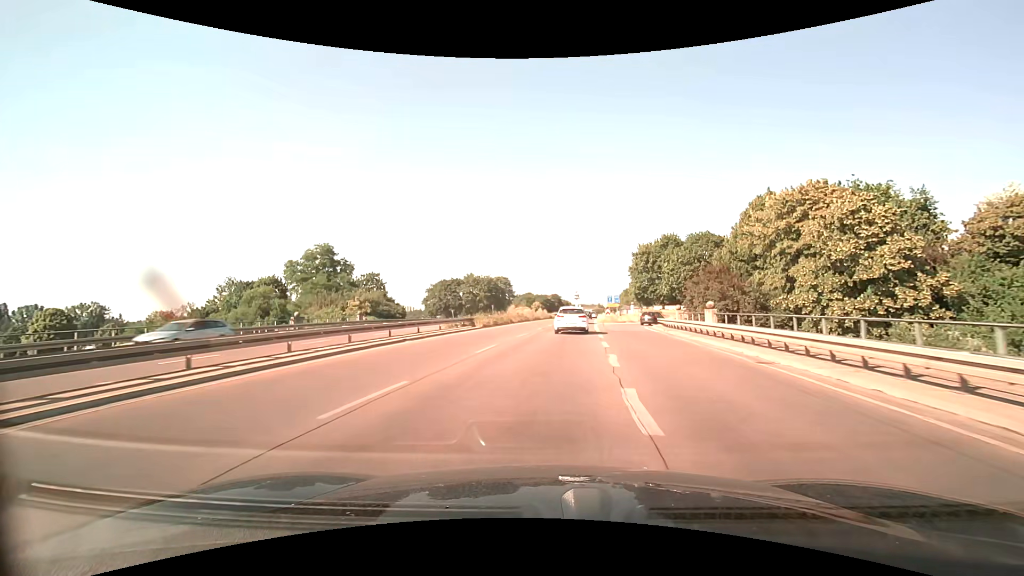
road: trunk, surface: asphalt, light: Day
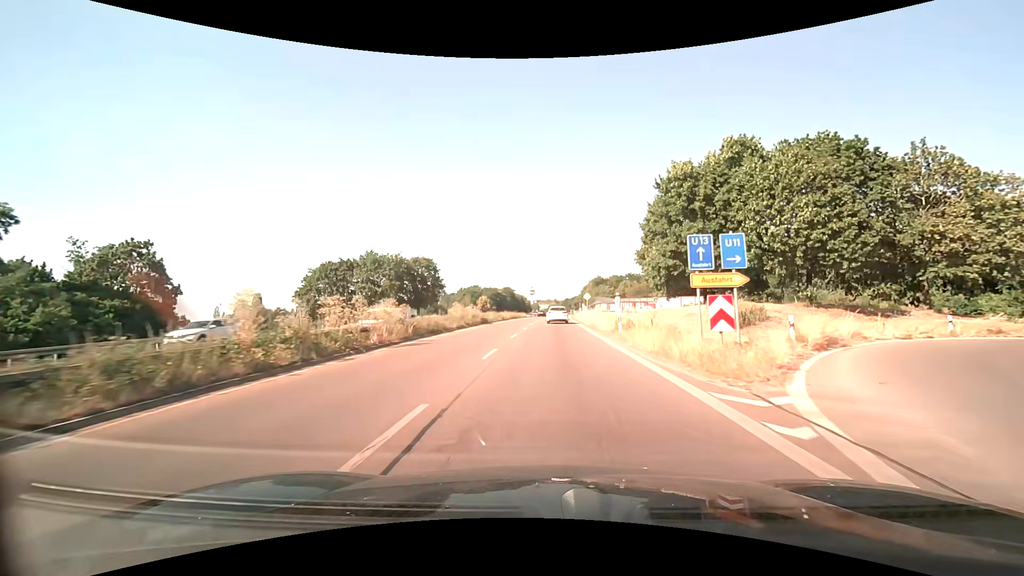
(+2.3, +46.7) m; +5°
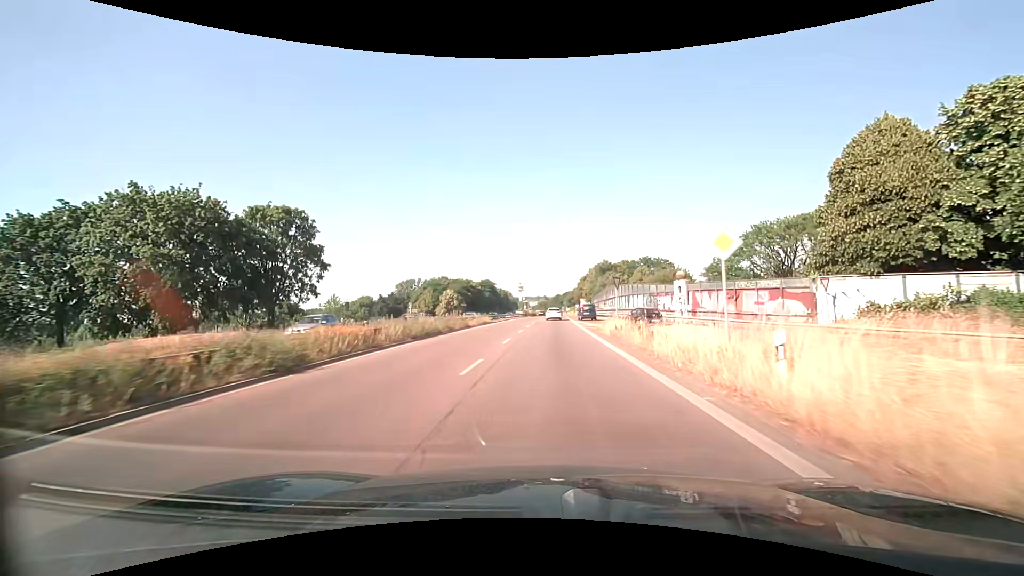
(+0.7, +47.5) m; +1°
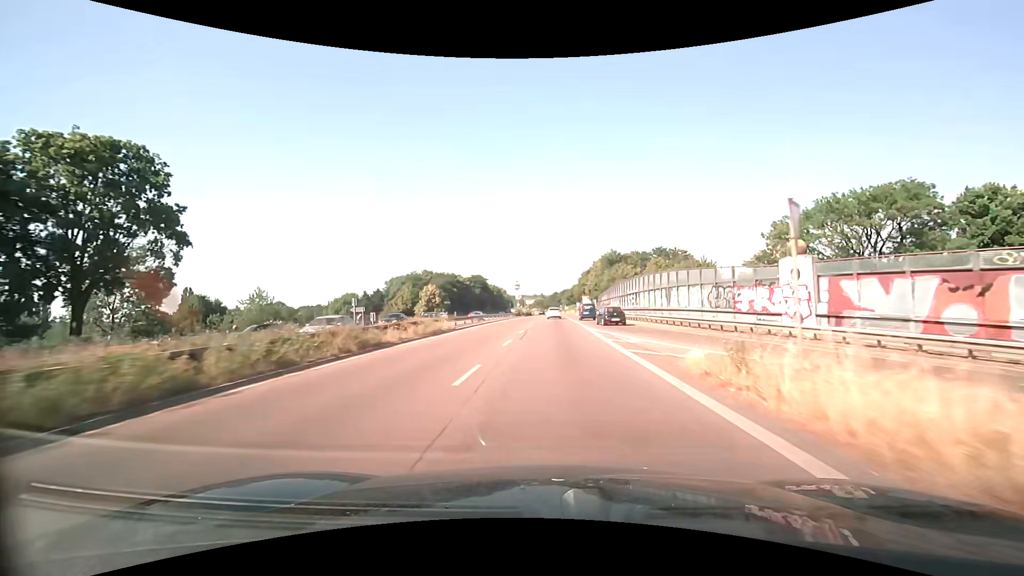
(+0.1, +19.3) m; 0°
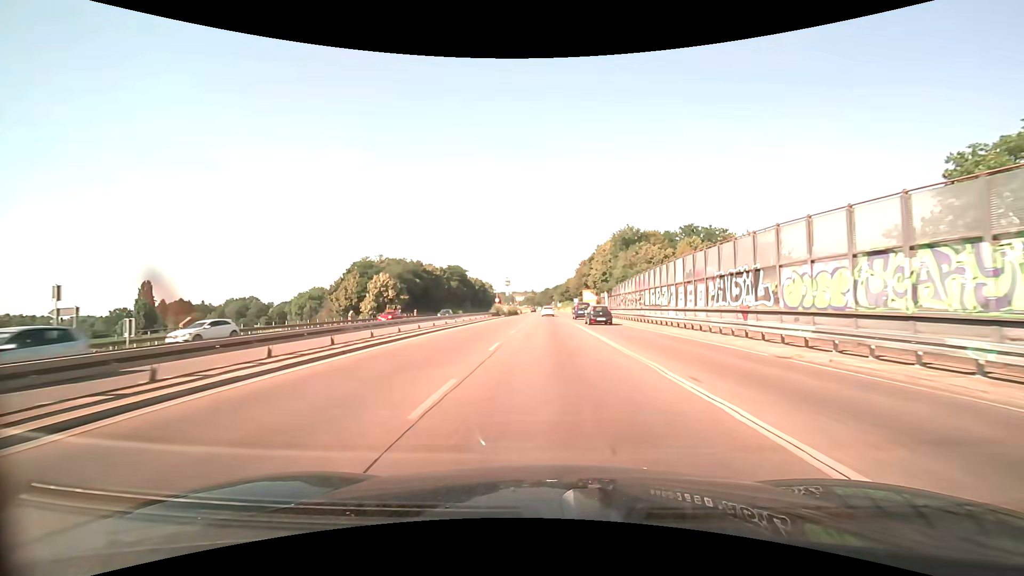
(+0.4, +29.4) m; +1°
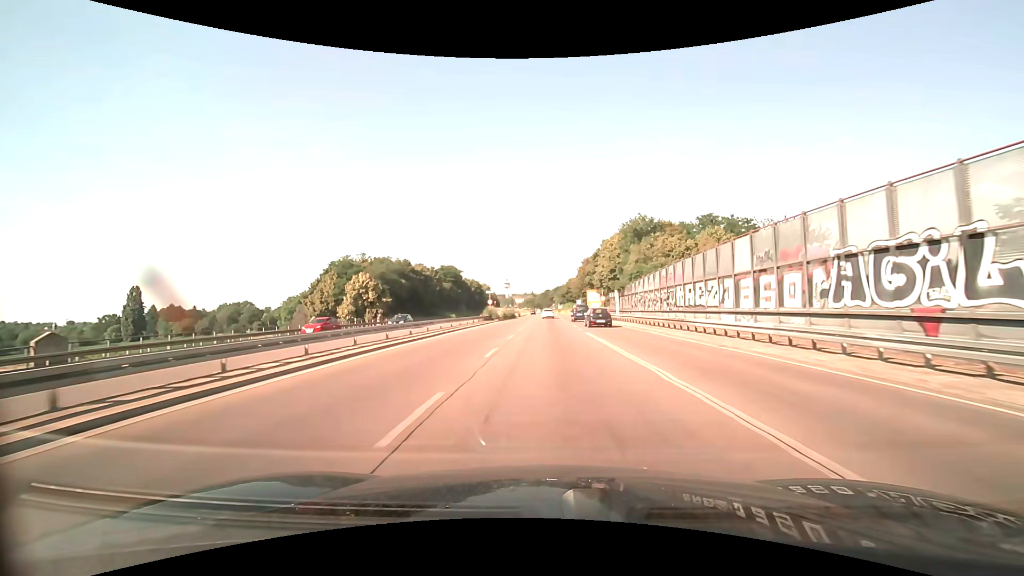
(0.0, +9.9) m; 0°
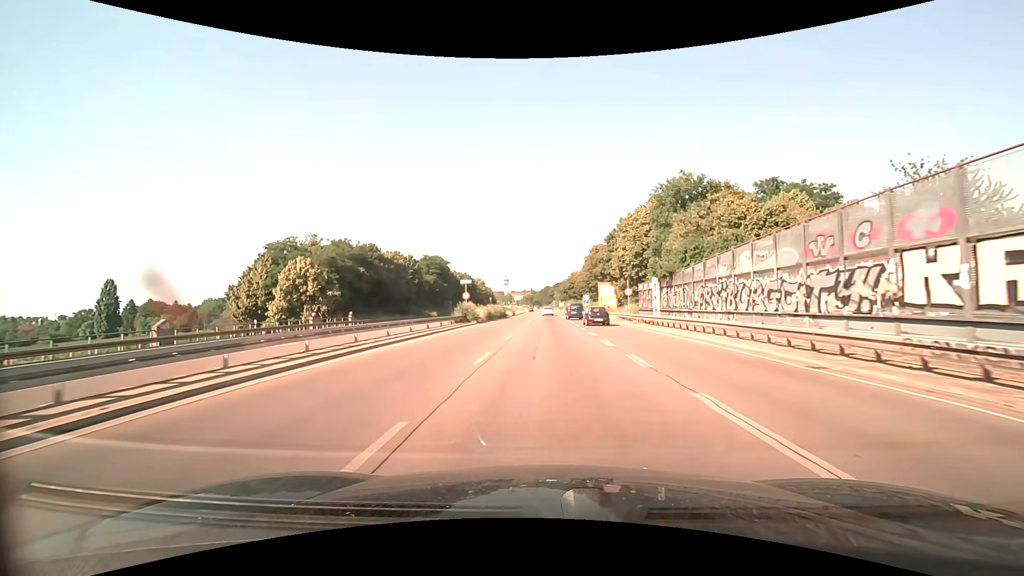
(0.0, +20.0) m; 0°
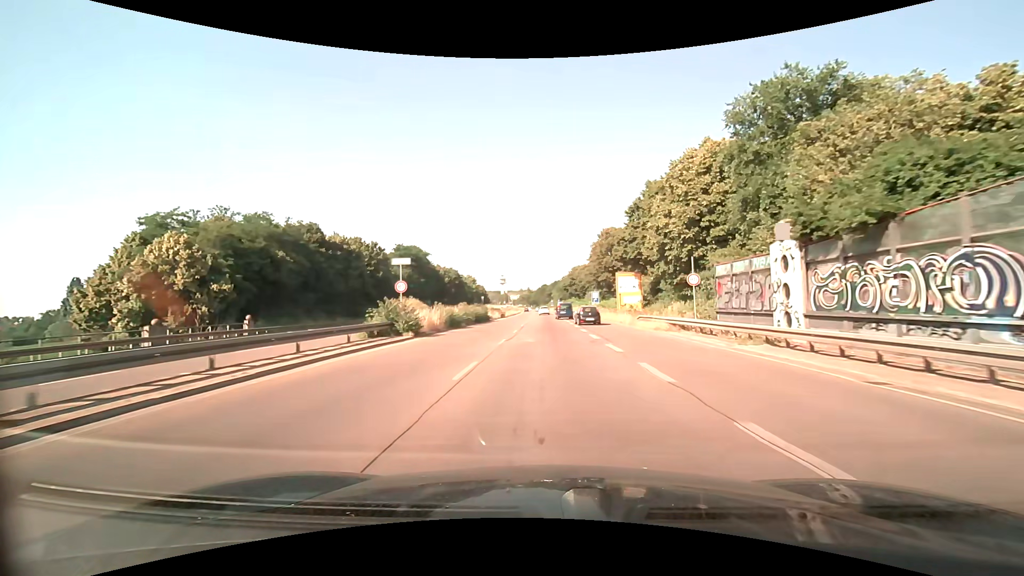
(+0.1, +20.4) m; 0°
(0, +10) (0, +20) (0, +30) (0, +40) (0, +50) (0, +60) (0, +70) (0, +80) (0, +90) (0, +100) m
